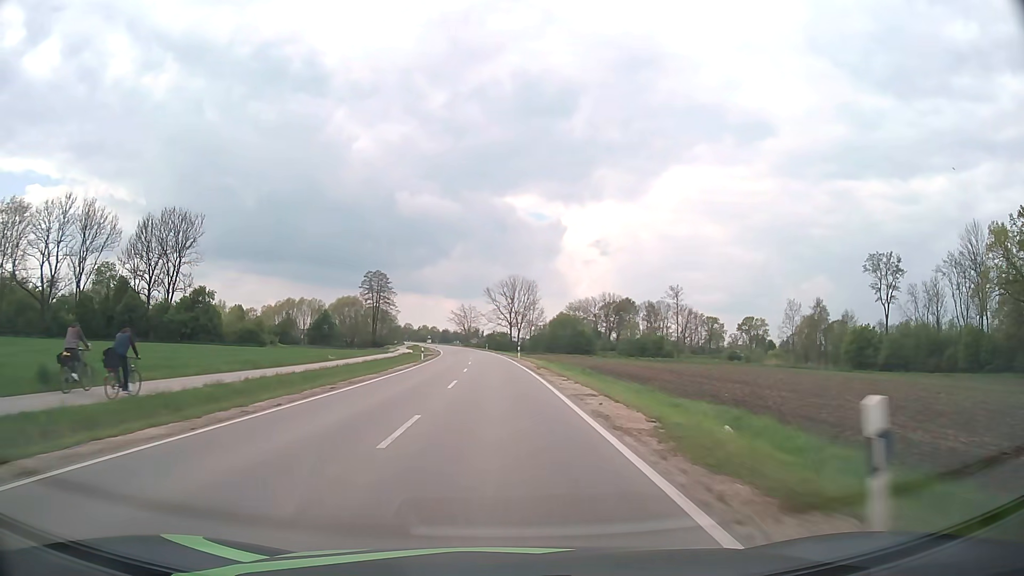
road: tertiary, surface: asphalt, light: Day
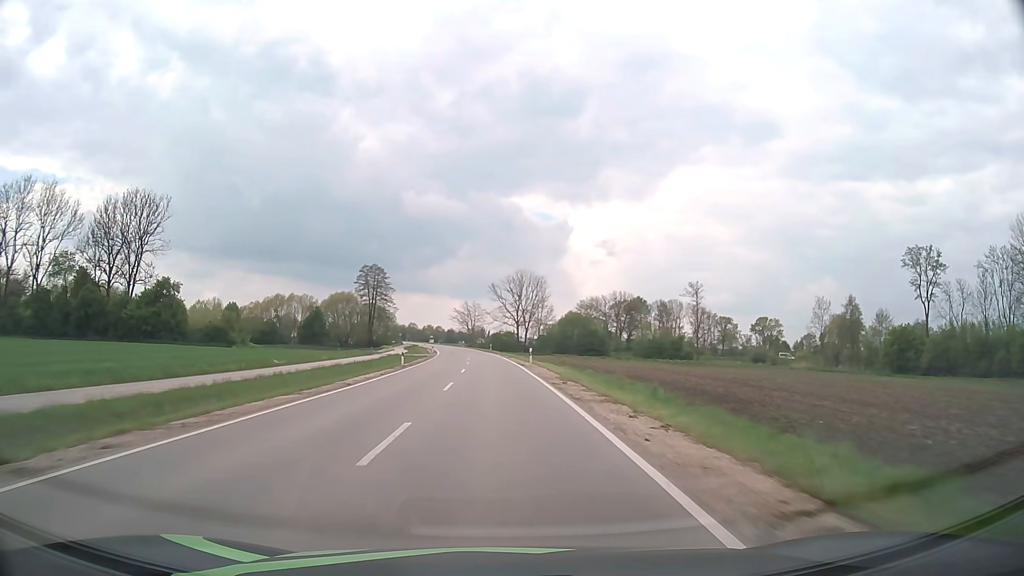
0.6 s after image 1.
(-0.1, +13.3) m; -1°
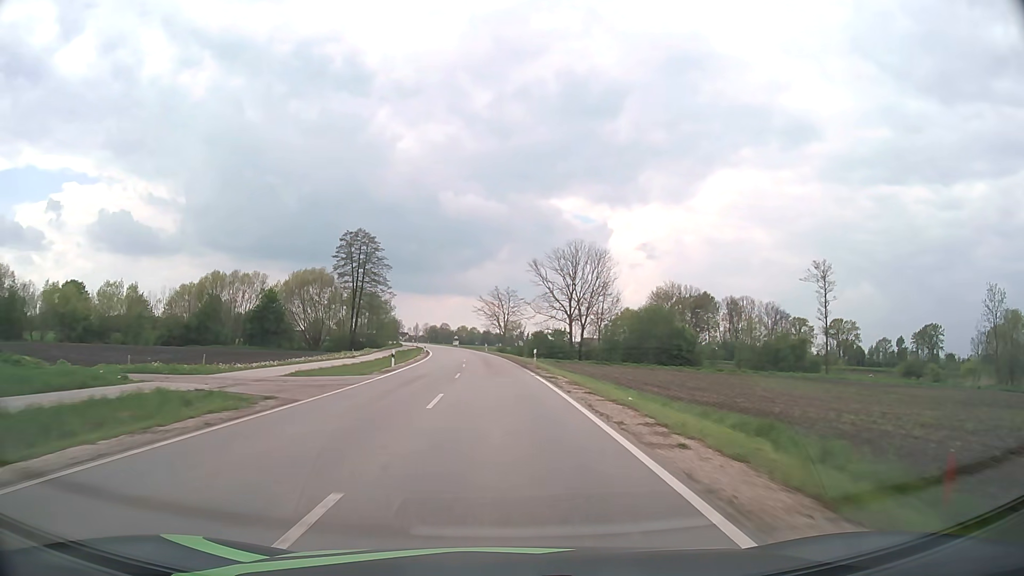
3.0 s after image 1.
(-1.4, +53.5) m; -3°
(0, +10) (0, +20) (-1, +30) (-1, +40) (-2, +50) (-2, +60) (-3, +70) (-4, +80) (-5, +90) (-7, +100) m
